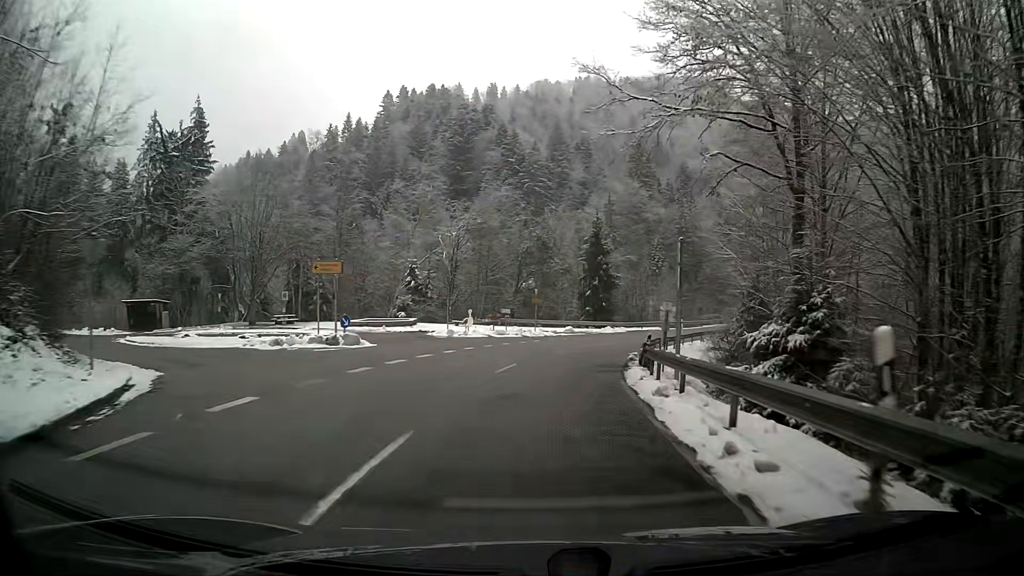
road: secondary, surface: asphalt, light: Day
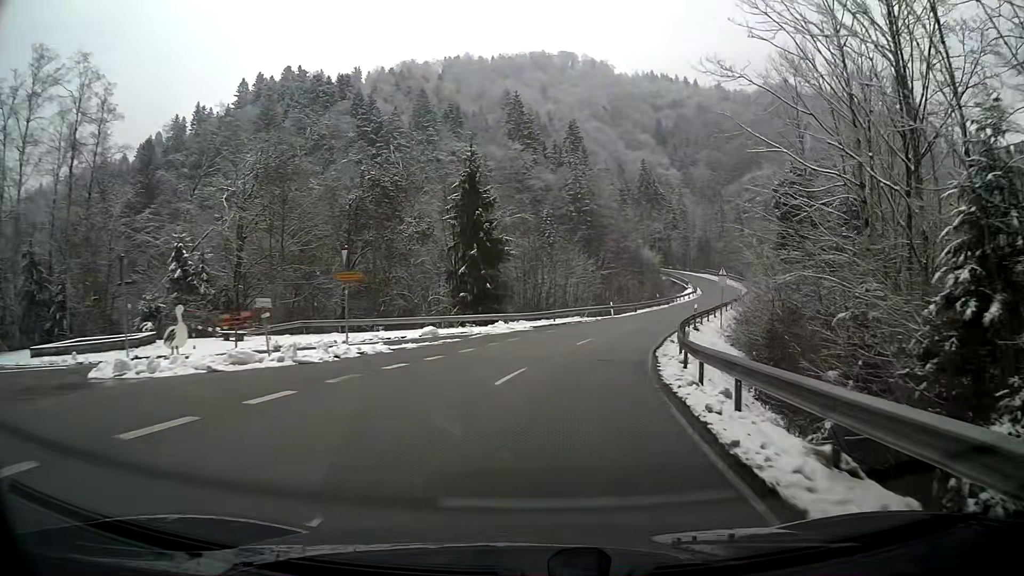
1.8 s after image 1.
(+2.4, +27.7) m; +11°
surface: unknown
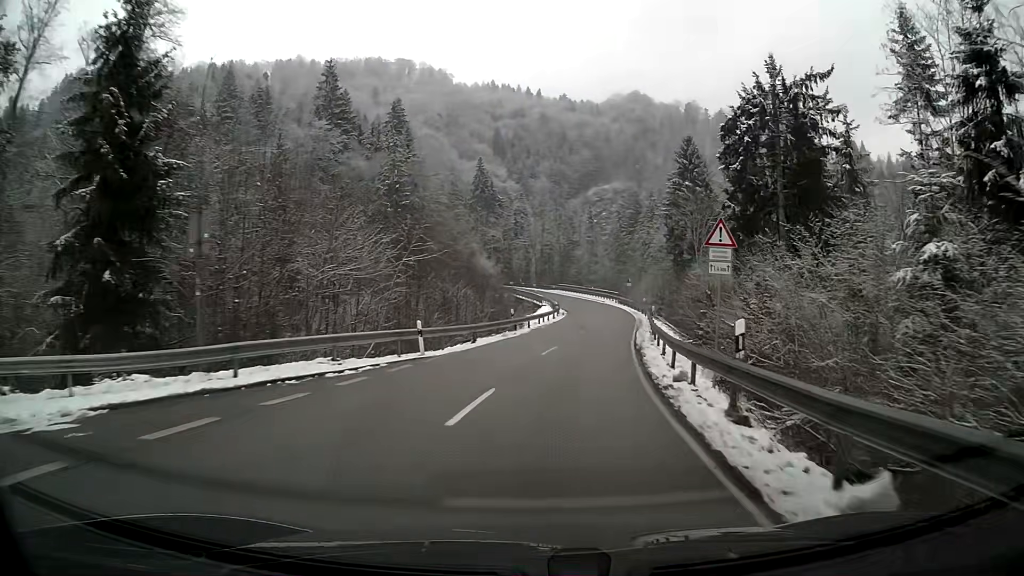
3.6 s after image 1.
(+3.7, +28.7) m; +14°
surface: asphalt
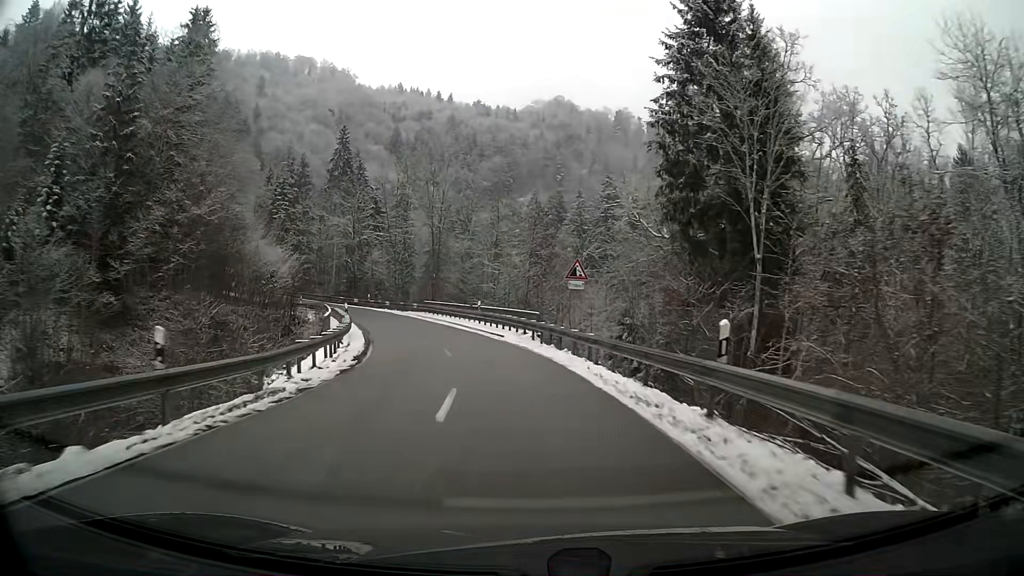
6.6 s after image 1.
(+4.5, +48.5) m; +5°
